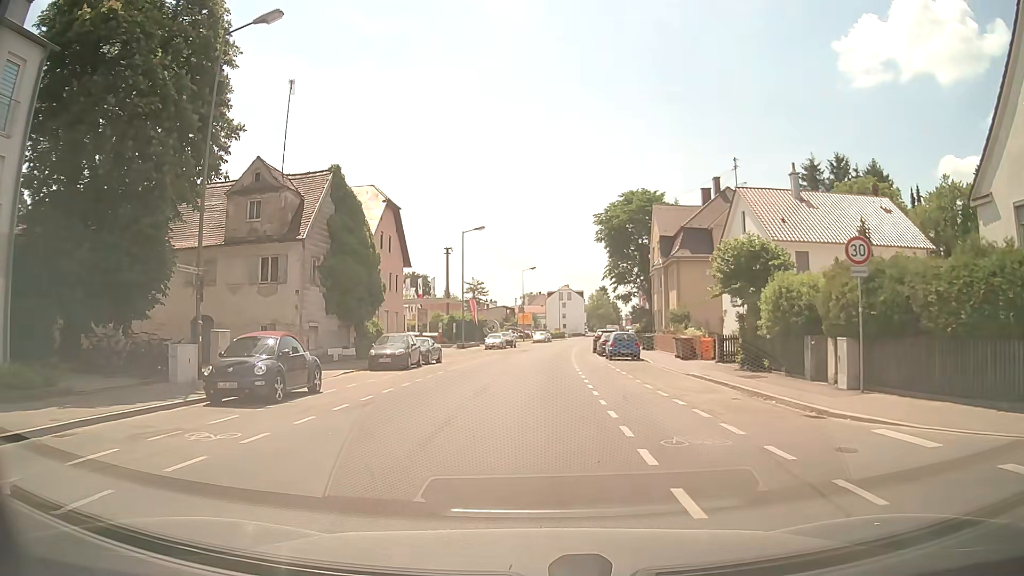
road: tertiary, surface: asphalt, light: Day
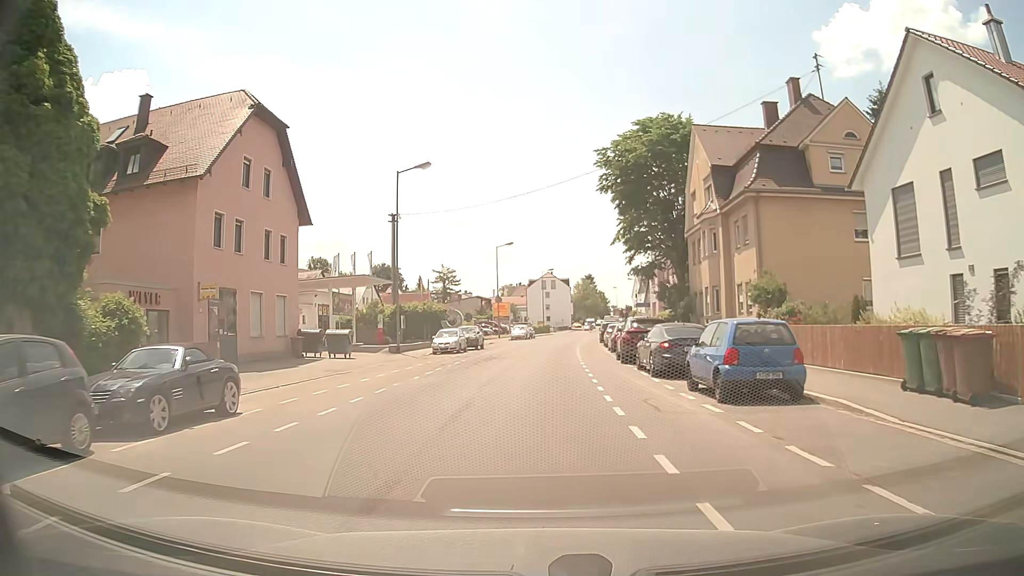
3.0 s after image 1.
(+0.1, +22.8) m; +1°
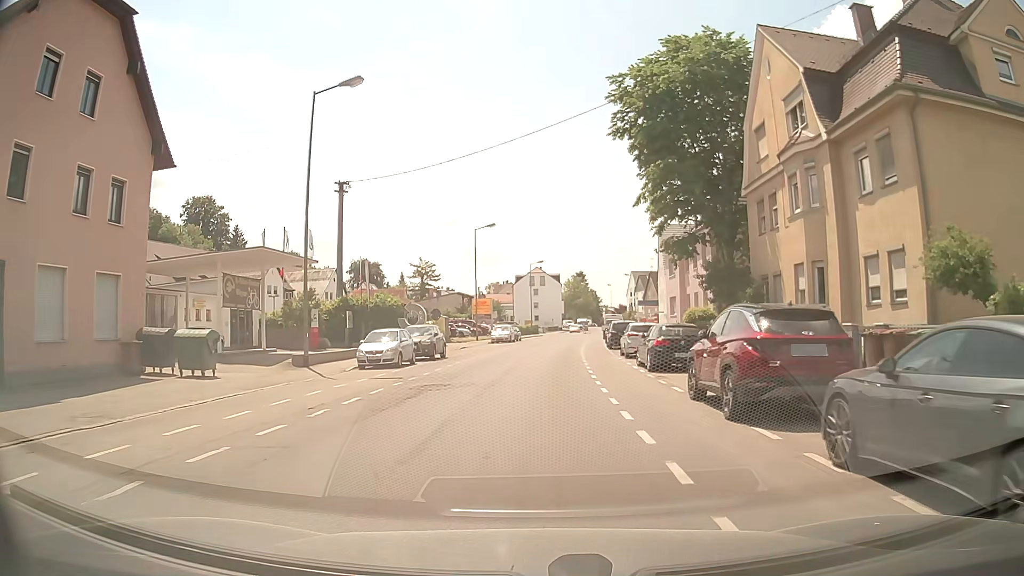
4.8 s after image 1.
(+0.1, +14.5) m; +1°
(0, +10) (0, +20) (+1, +30) (+2, +40) (+2, +50) (+3, +60) (+4, +70) (+5, +80) (+7, +90) (+10, +99) m
